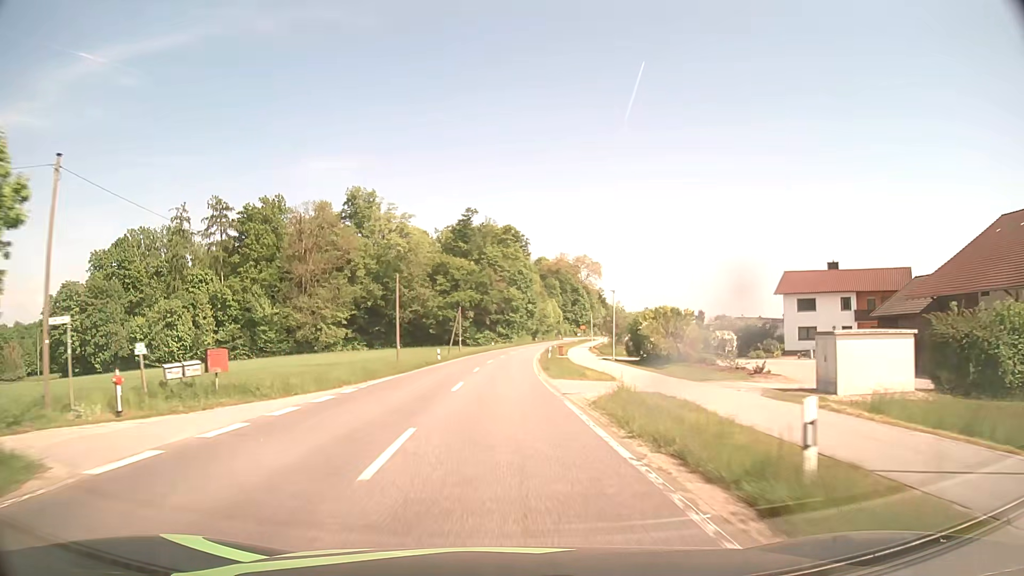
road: secondary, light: Day
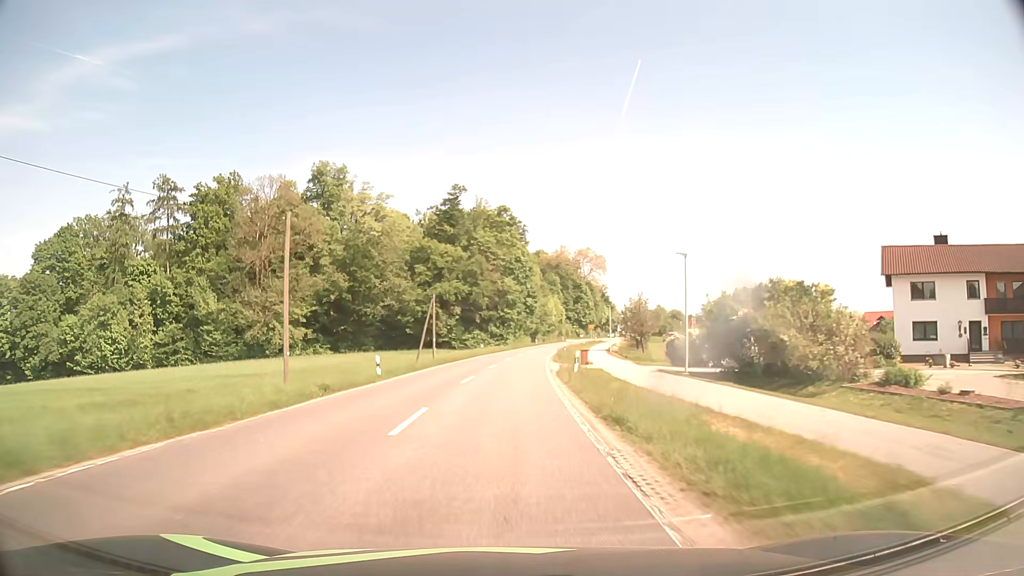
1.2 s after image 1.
(0.0, +21.3) m; 0°
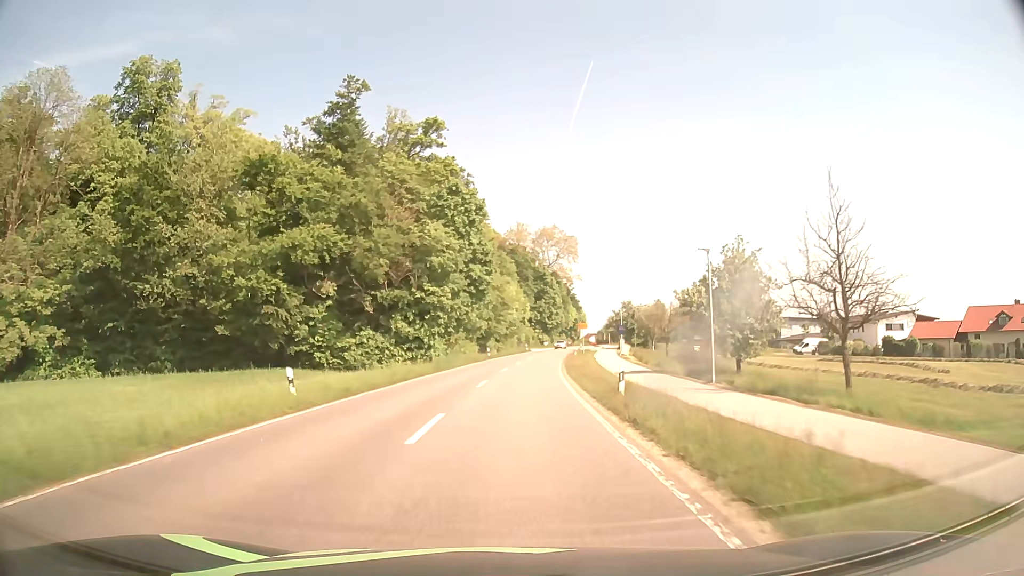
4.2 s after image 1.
(+1.4, +49.4) m; +4°
